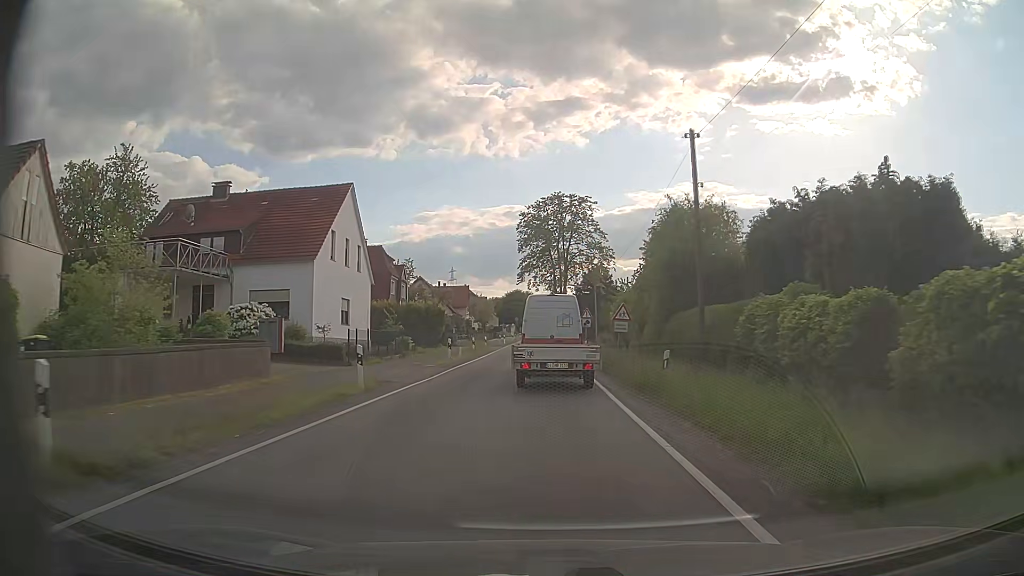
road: secondary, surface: asphalt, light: Day
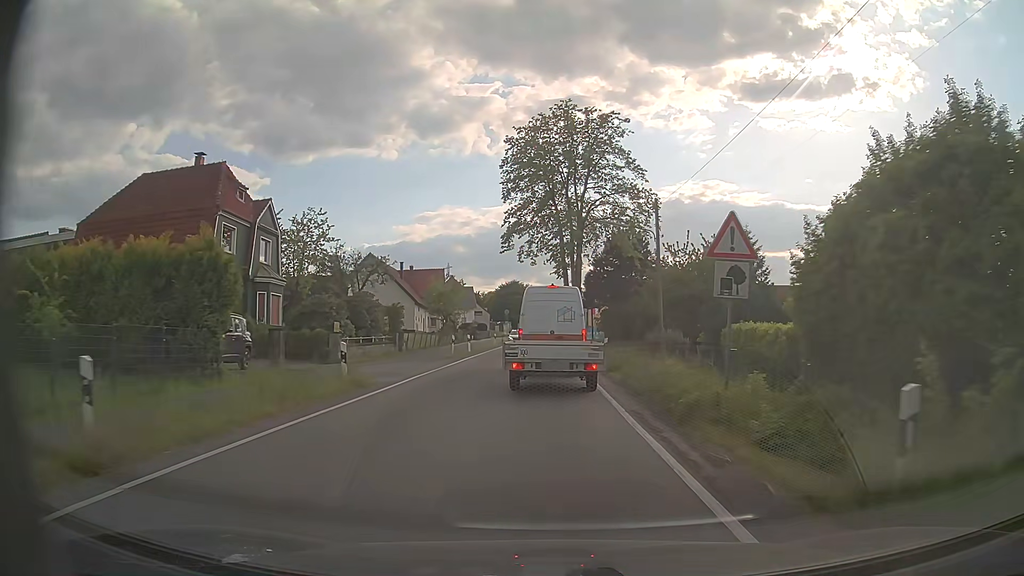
(+0.1, +36.7) m; 0°
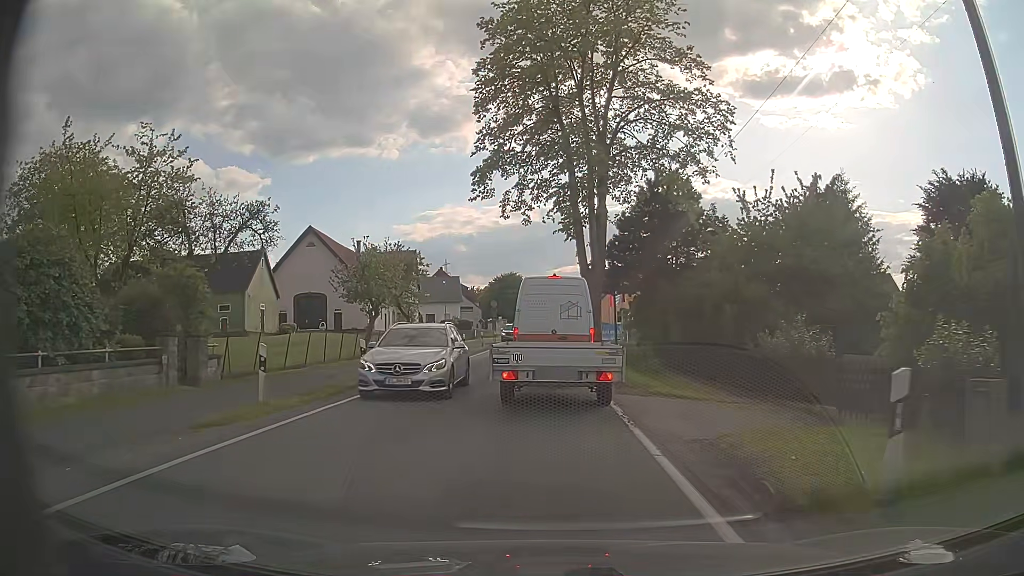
(0.0, +23.2) m; 0°
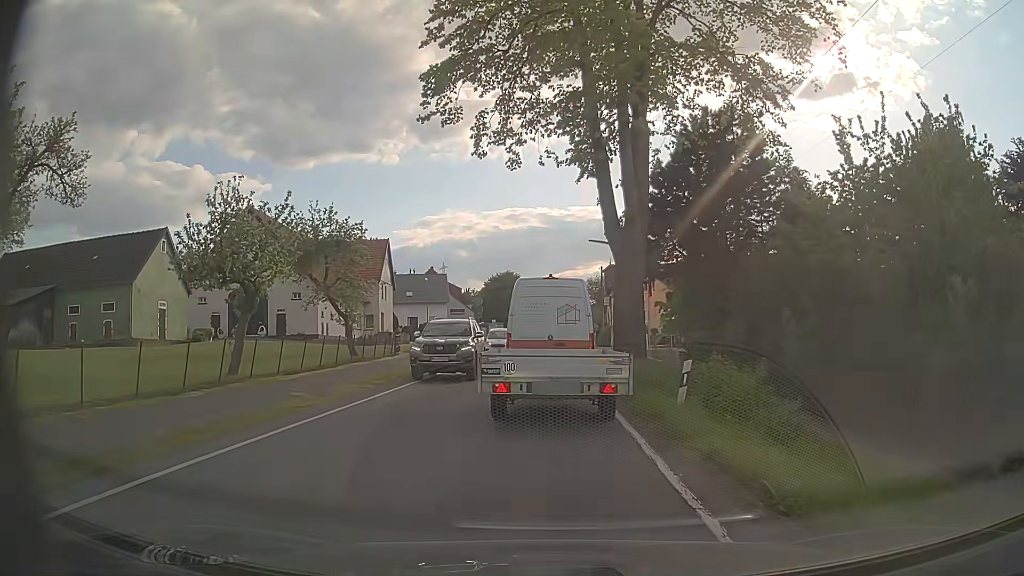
(-0.1, +14.2) m; 0°
(0, +10) (0, +20) (0, +30) (-1, +40) (-1, +50) (-1, +60) (-1, +70) (-1, +80) (-1, +90) (-1, +100) m
